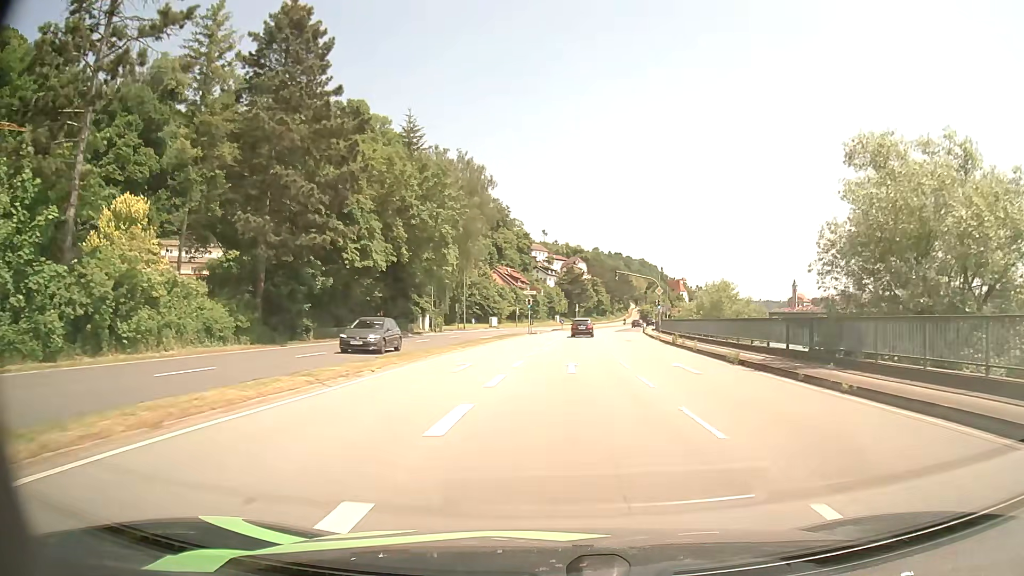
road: primary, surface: asphalt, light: Day
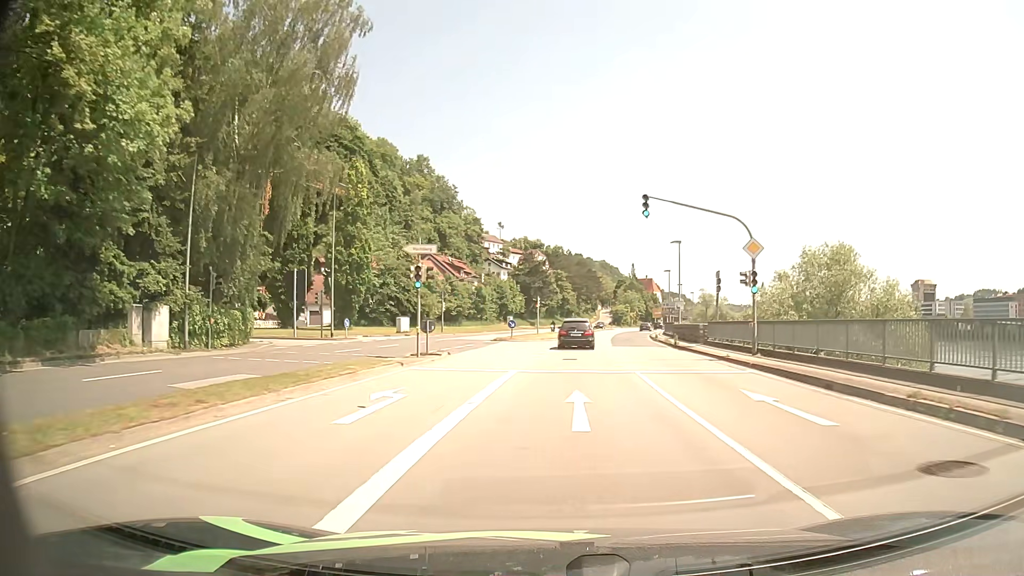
(+1.2, +38.7) m; +3°
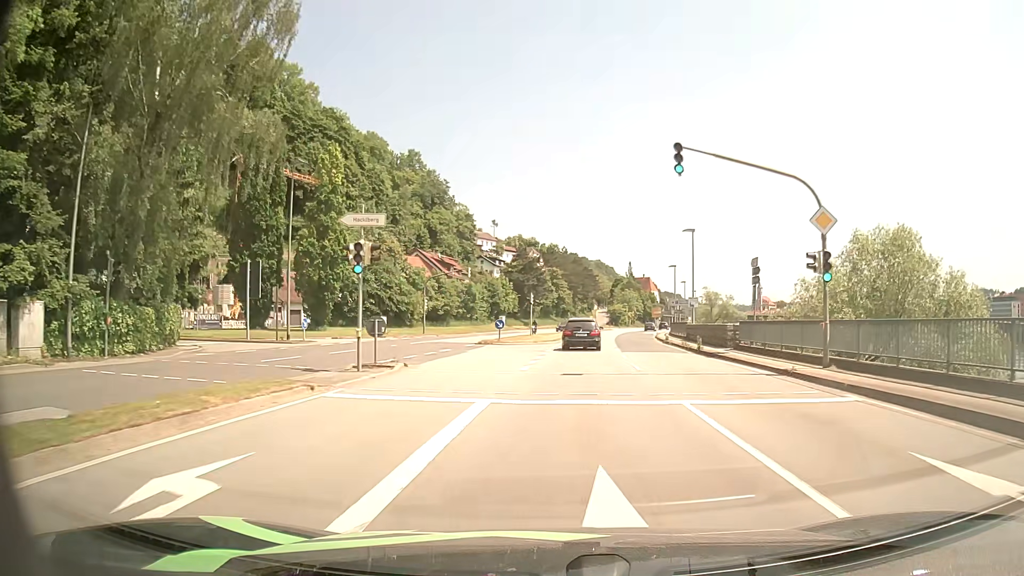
(0.0, +7.1) m; 0°
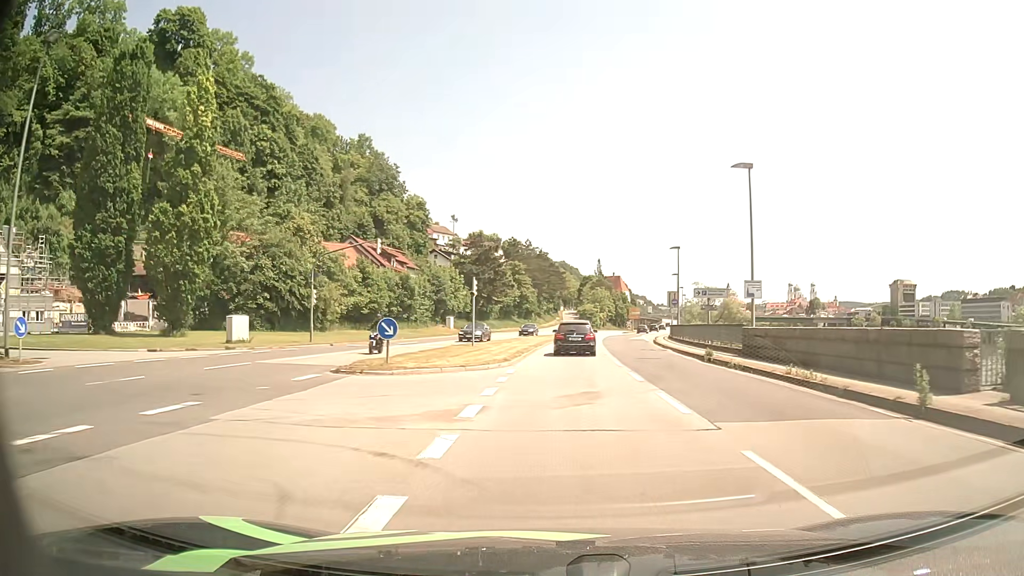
(+0.5, +21.2) m; +3°
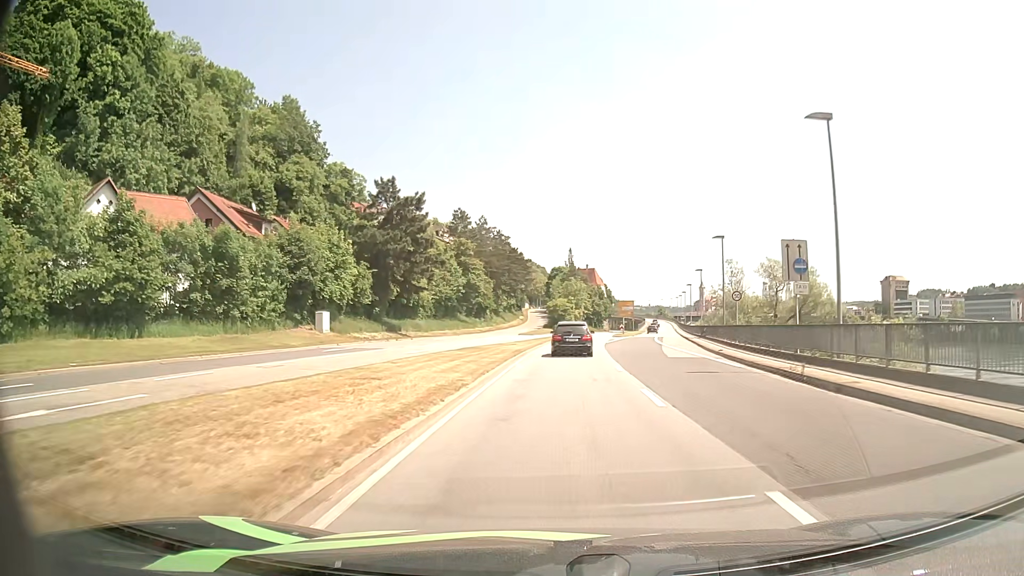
(+1.2, +38.1) m; +3°
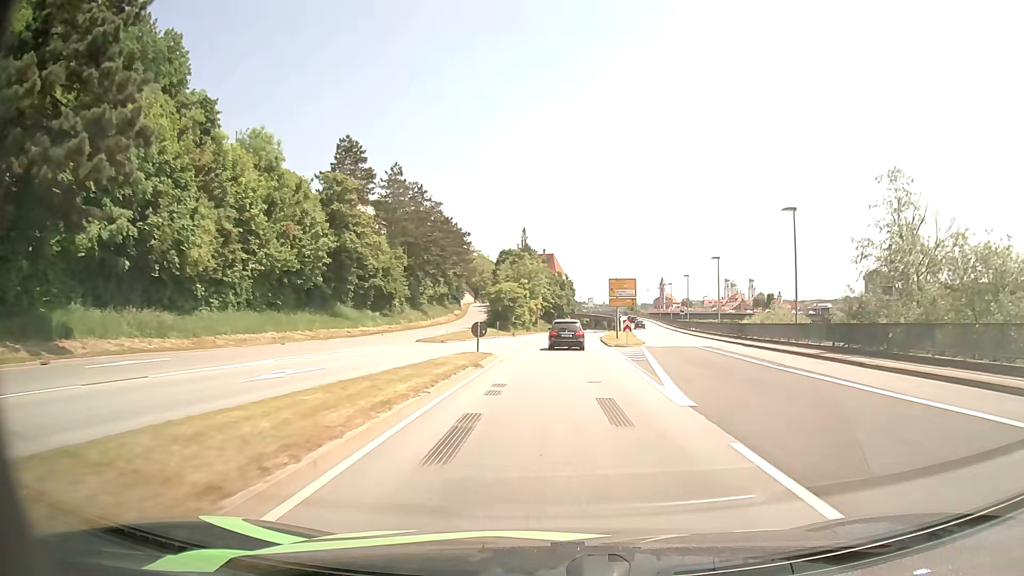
(+1.4, +43.3) m; +4°
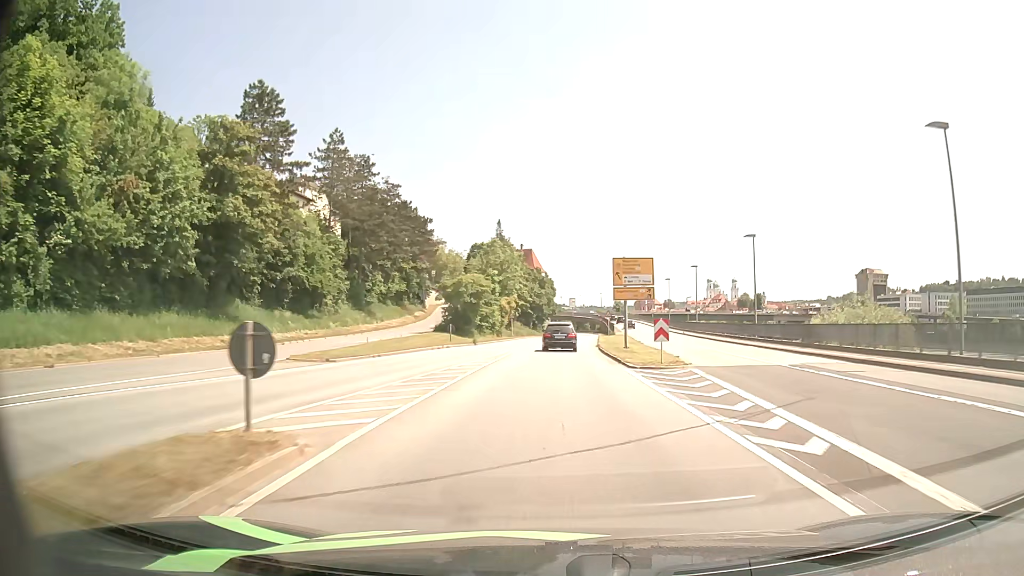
(+0.3, +18.6) m; +2°
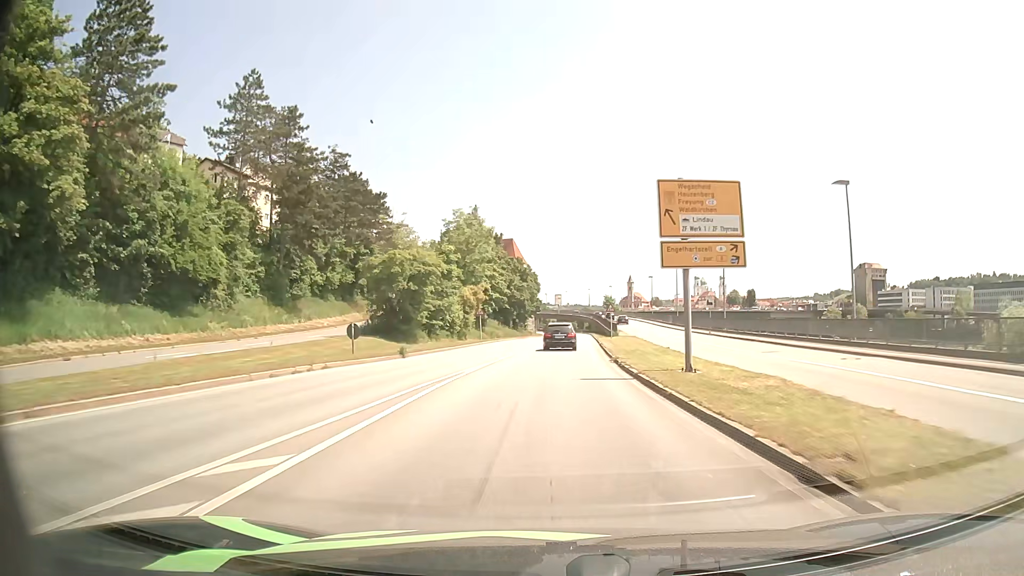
(+0.2, +19.4) m; +1°
(0, +10) (0, +20) (+1, +30) (+1, +40) (+1, +50) (+2, +60) (+2, +70) (+3, +80) (+3, +90) (+3, +100) m
